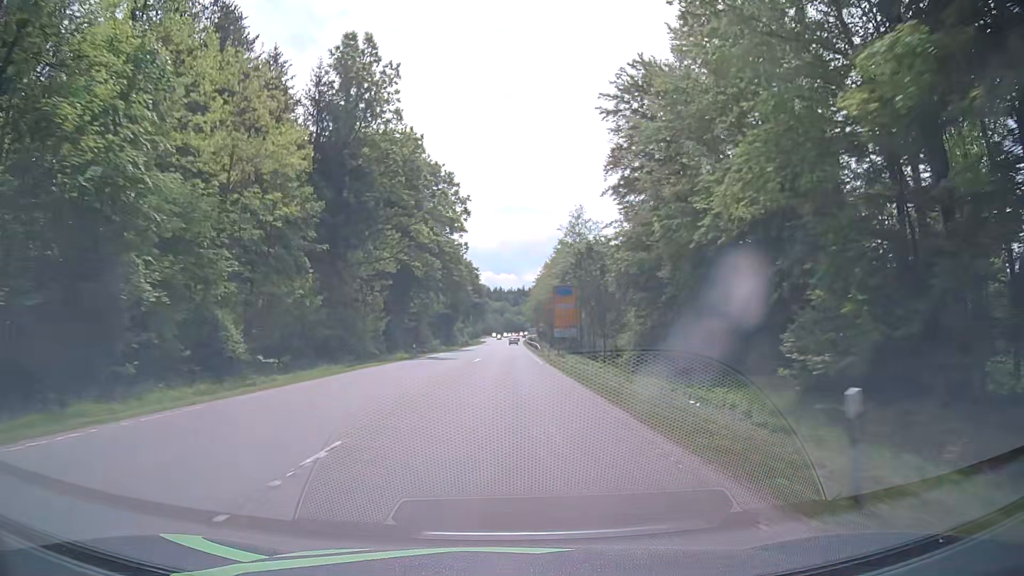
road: secondary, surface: asphalt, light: Day
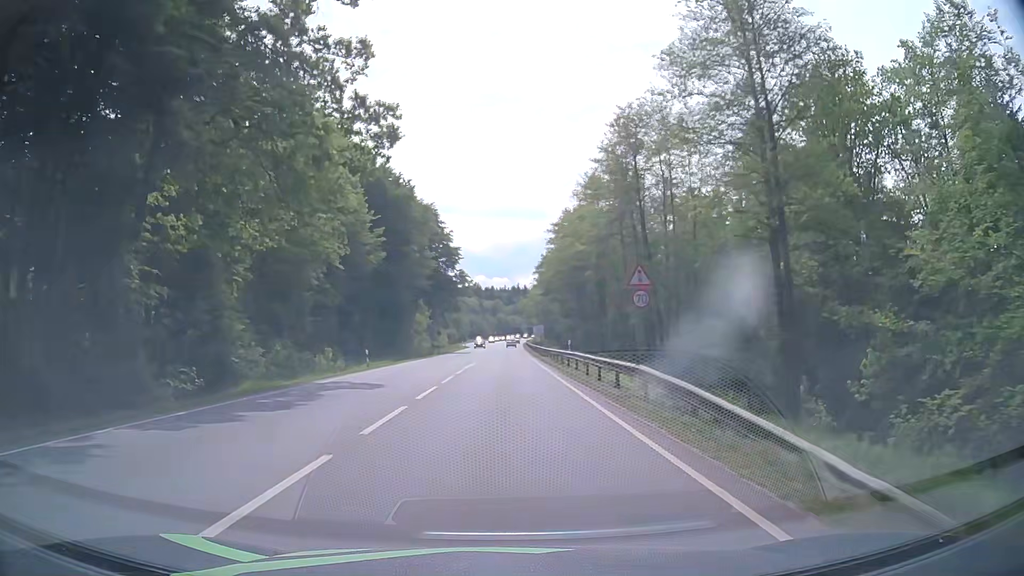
(-0.1, +61.4) m; 0°
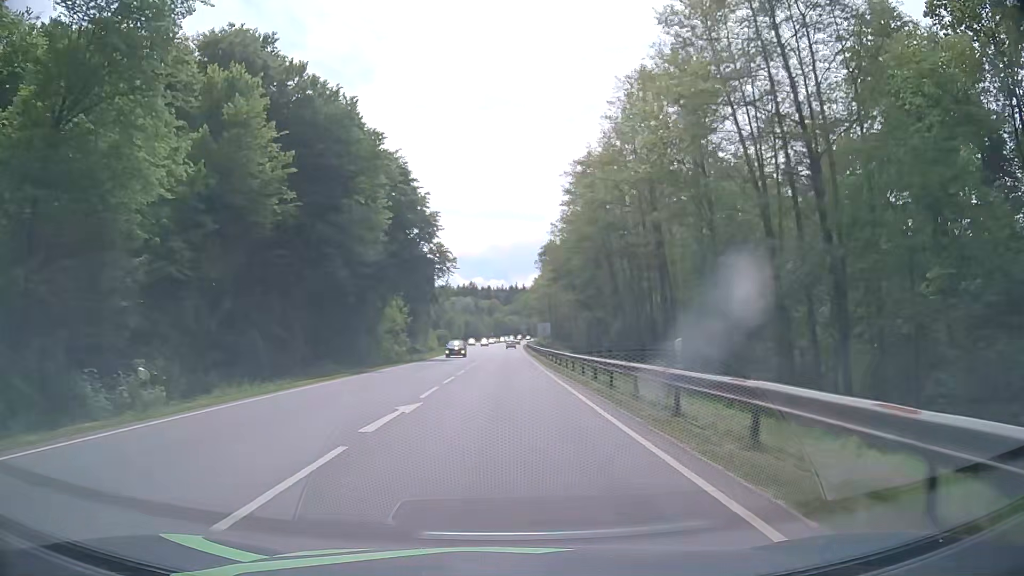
(+0.1, +22.9) m; 0°
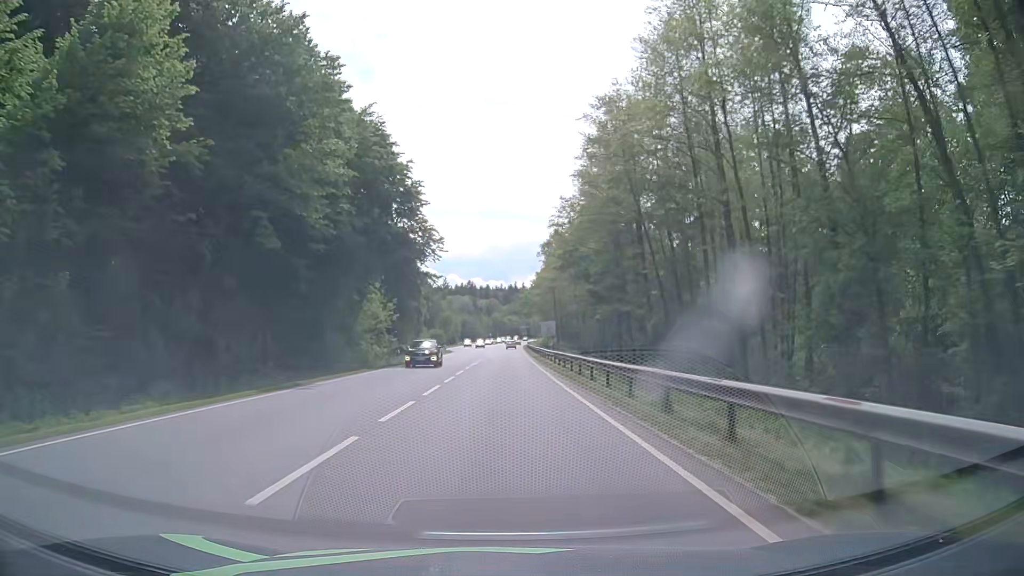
(-0.1, +11.2) m; 0°
(0, +10) (0, +20) (0, +30) (0, +40) (0, +50) (0, +60) (0, +70) (+1, +80) (+1, +90) (+1, +100) m
